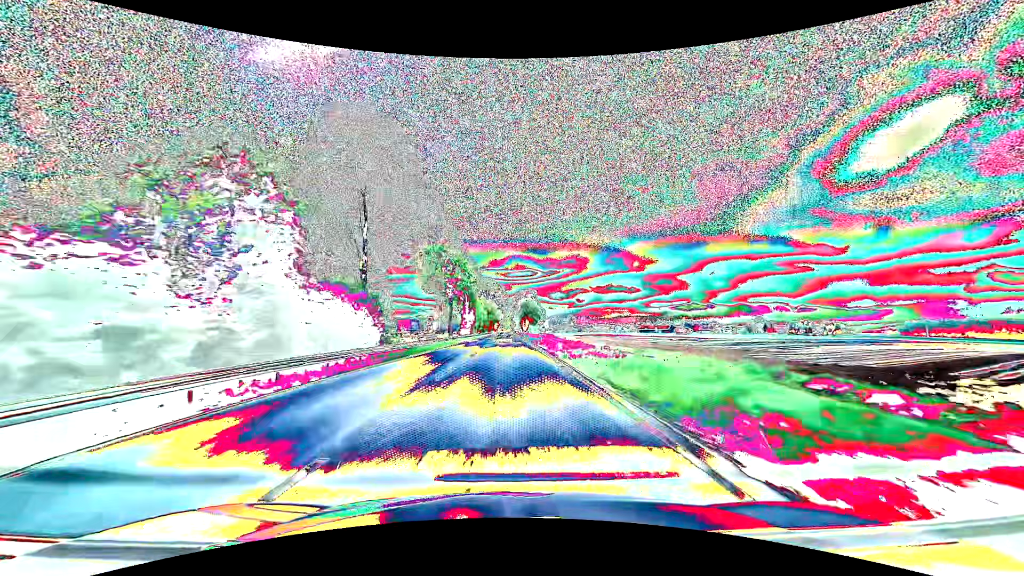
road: primary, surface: asphalt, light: Day
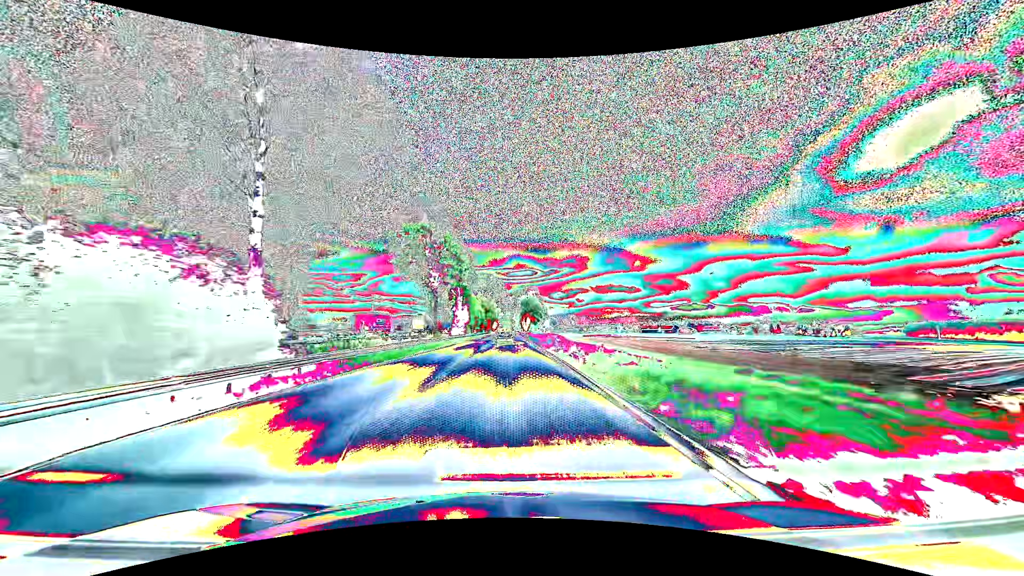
(0.0, +14.7) m; 0°
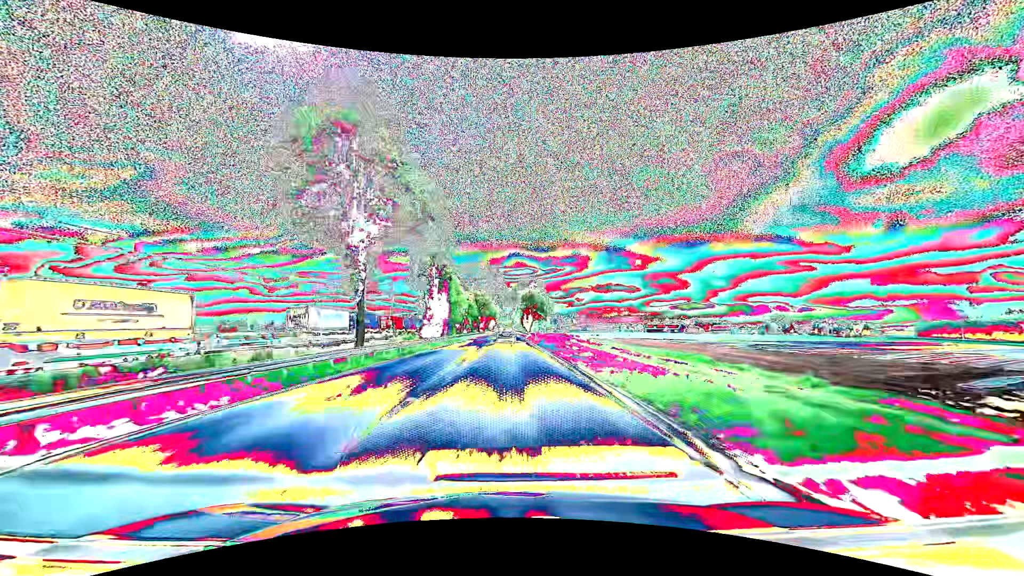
(+0.1, +29.1) m; 0°
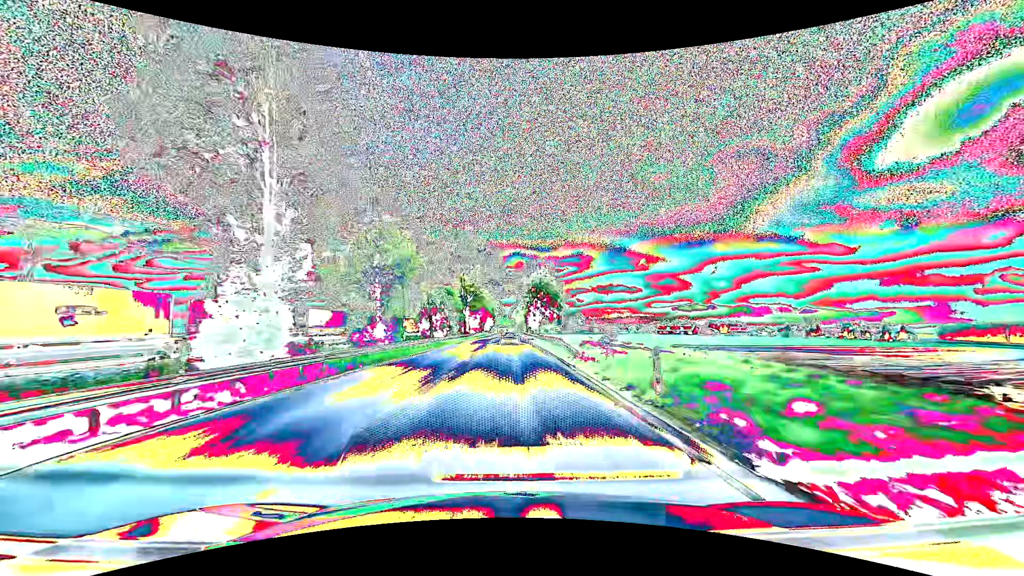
(0.0, +43.1) m; 0°
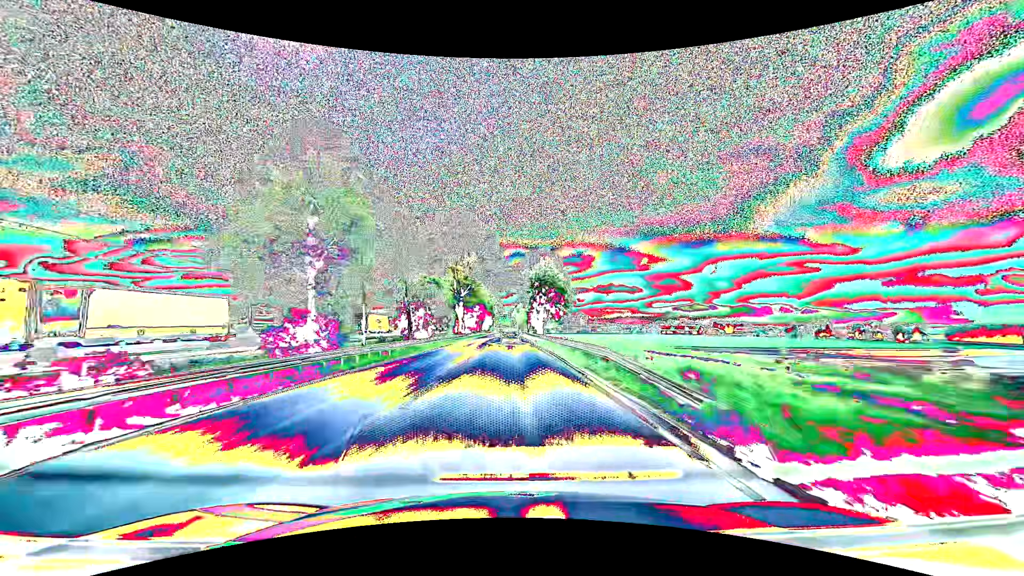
(0.0, +14.2) m; 0°
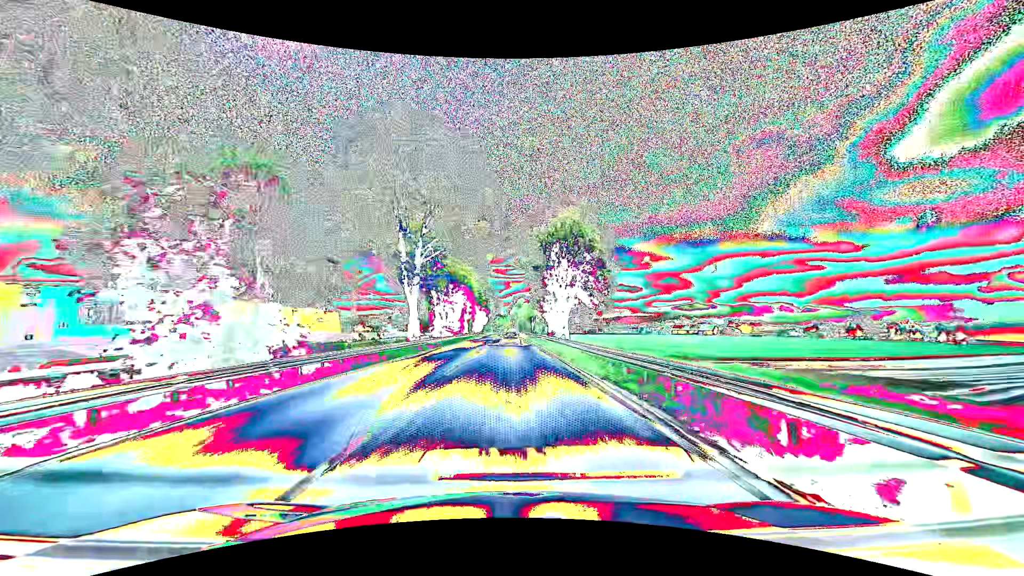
(0.0, +42.1) m; 0°
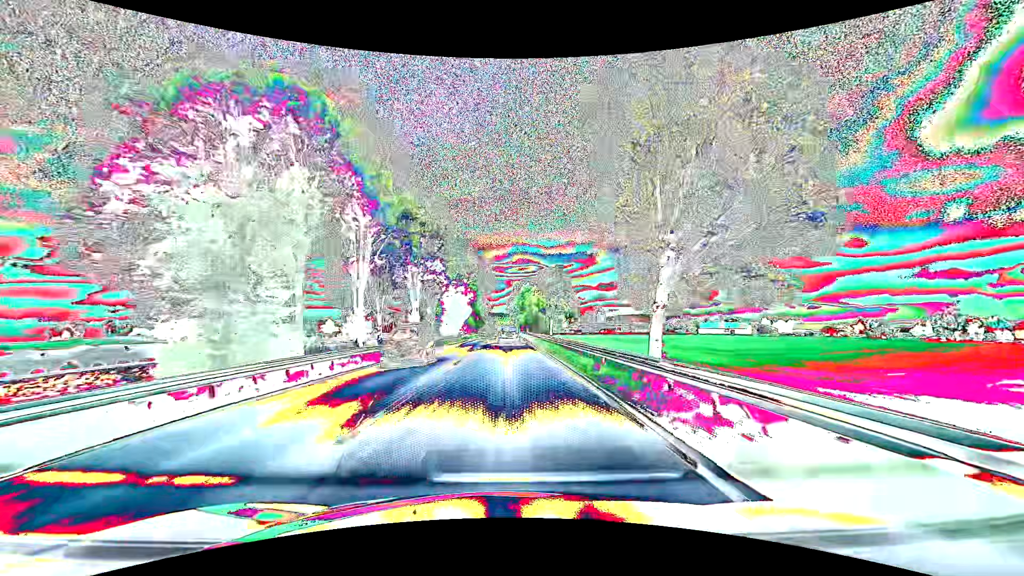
(+0.1, +68.7) m; 0°
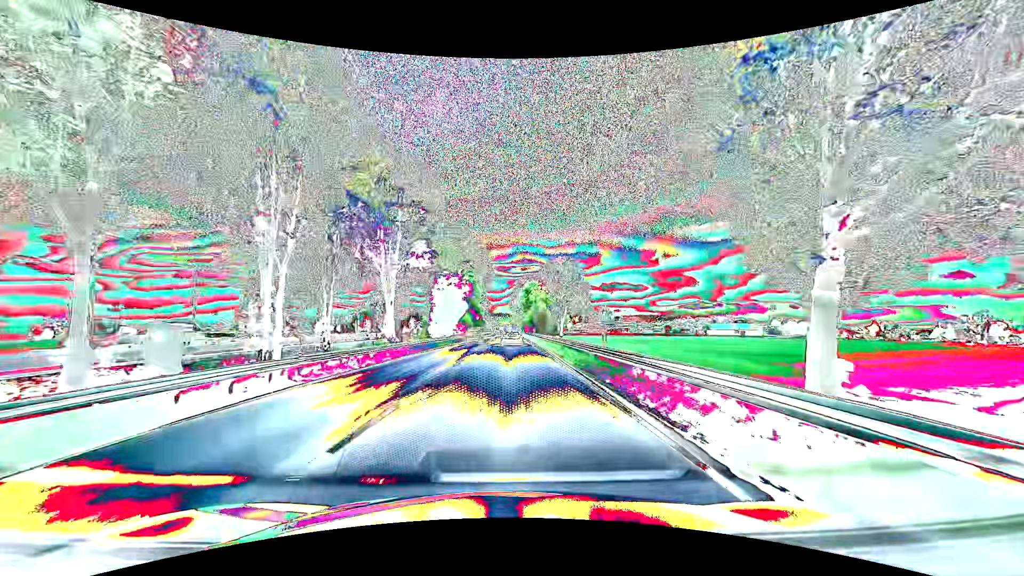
(0.0, +13.5) m; 0°
(0, +10) (0, +20) (0, +30) (0, +40) (0, +50) (0, +60) (0, +70) (0, +80) (0, +90) (0, +100) m
